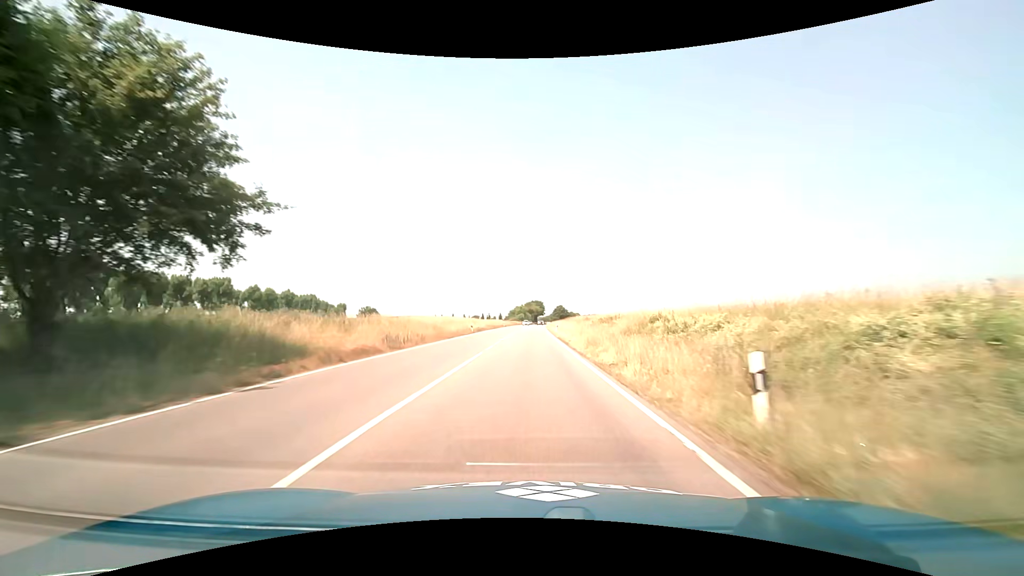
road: primary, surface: asphalt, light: Day
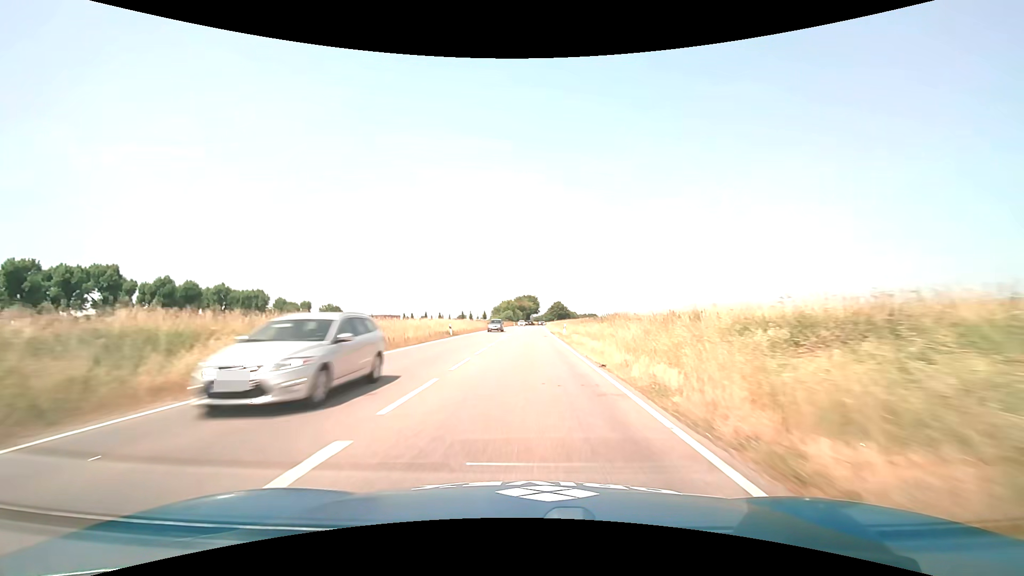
(+0.5, +63.7) m; +1°
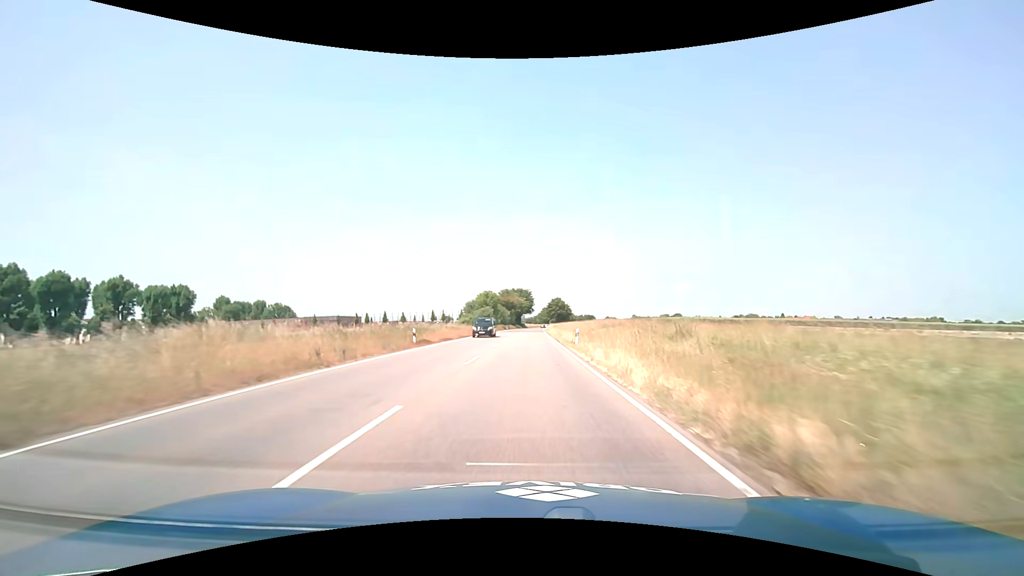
(+0.5, +63.0) m; +1°
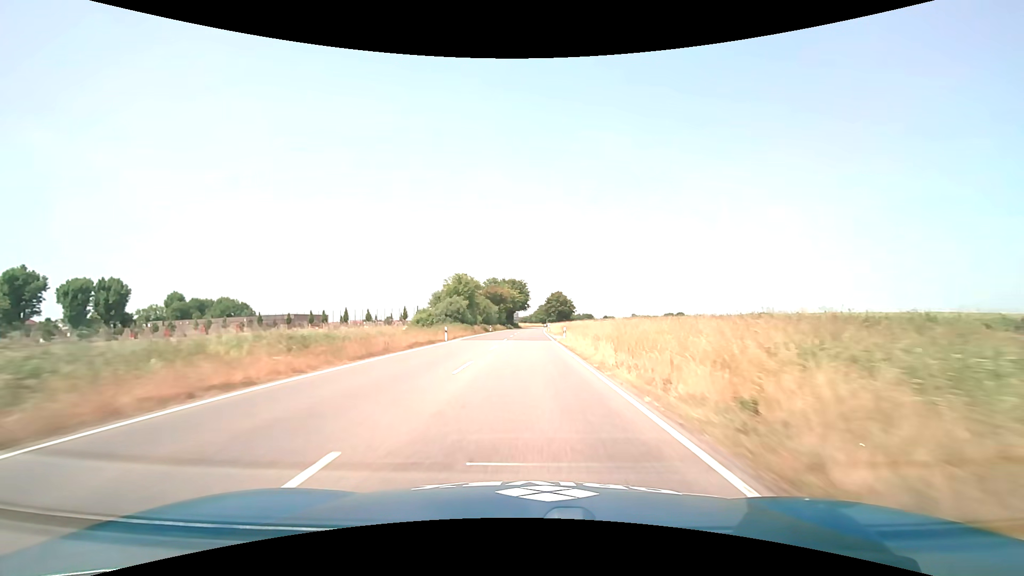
(+0.1, +38.9) m; +1°
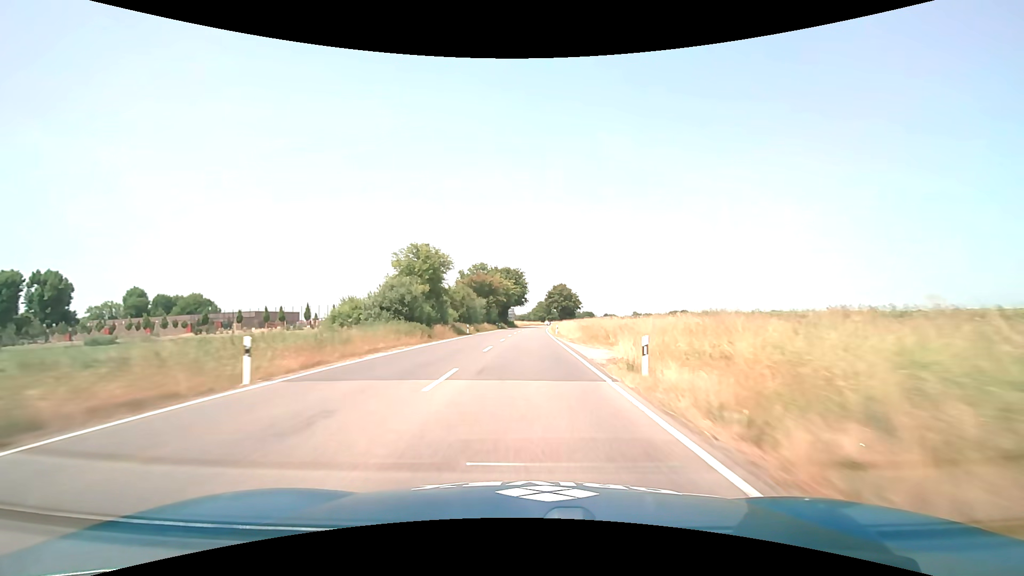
(+0.1, +27.7) m; 0°
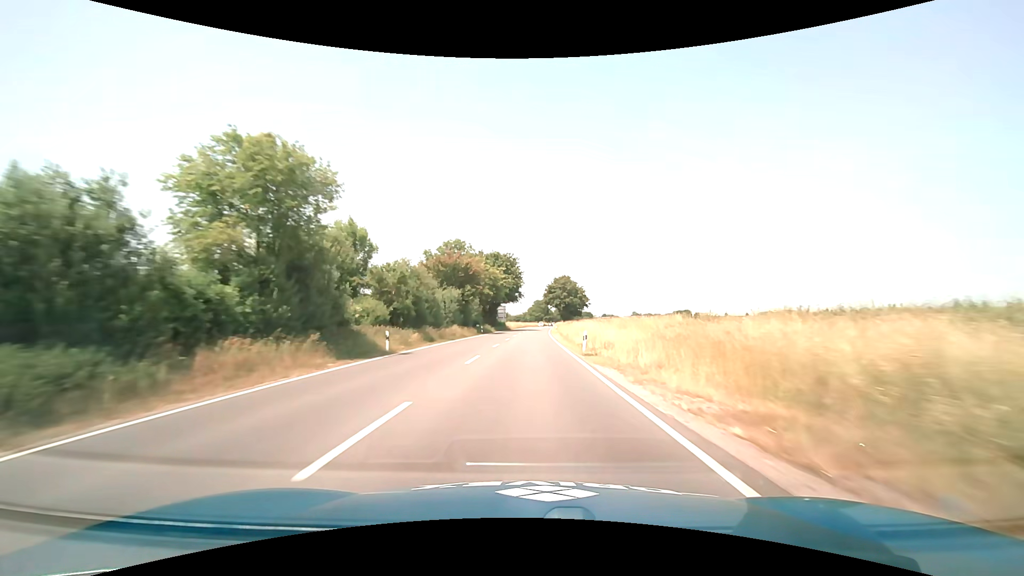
(+0.1, +29.1) m; 0°
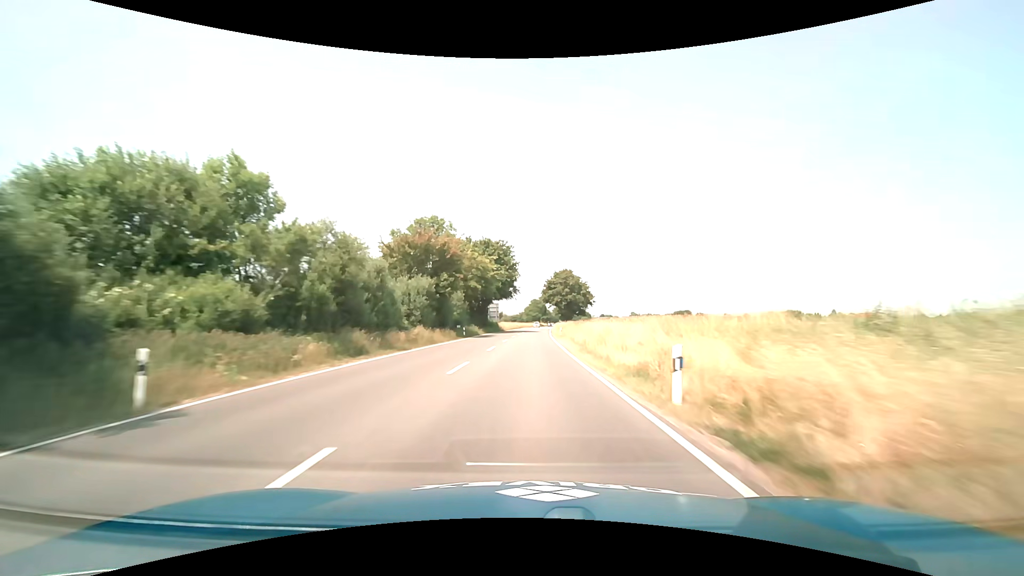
(0.0, +15.1) m; 0°
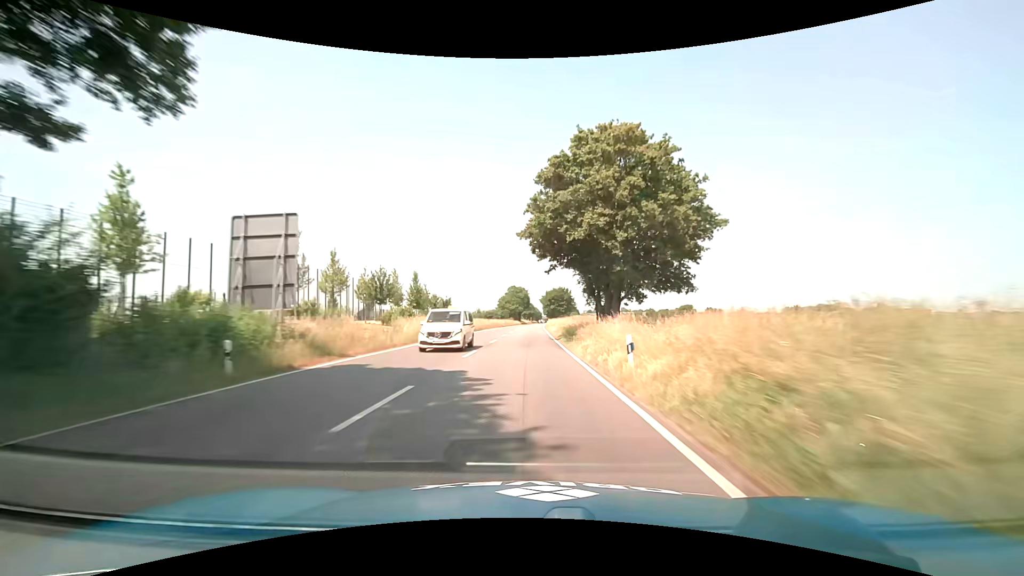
(+1.8, +79.2) m; +2°
(0, +10) (0, +20) (0, +30) (0, +40) (0, +50) (0, +60) (+1, +70) (+1, +80) (+1, +90) (+1, +100) m
